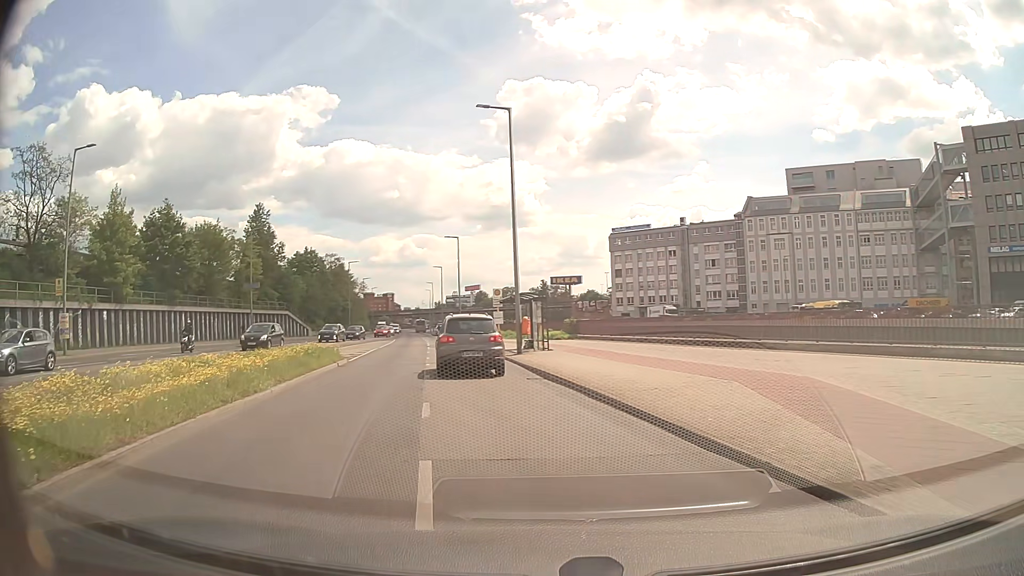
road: secondary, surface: asphalt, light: Day
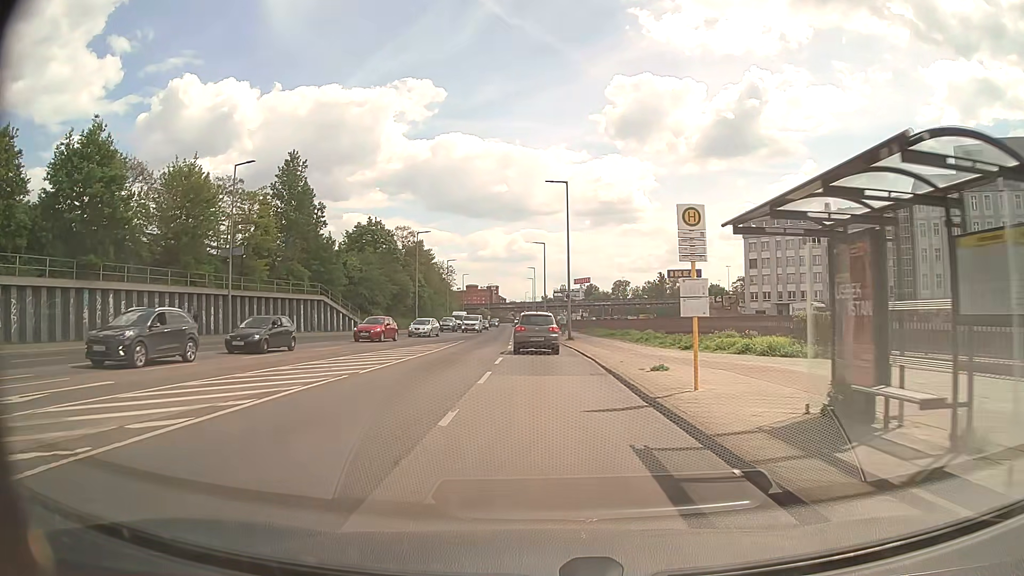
(-2.7, +25.8) m; -8°
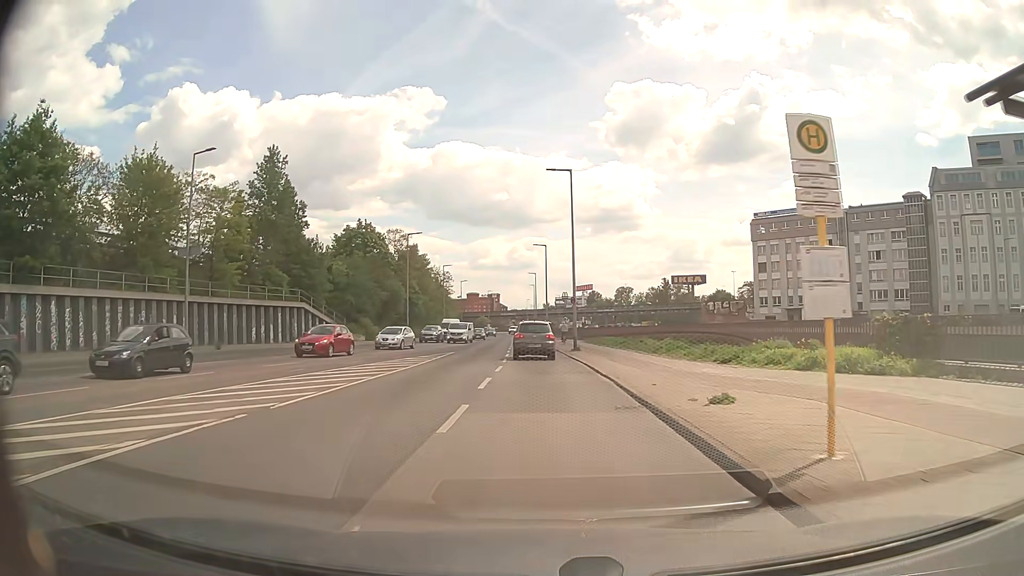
(0.0, +5.6) m; 0°
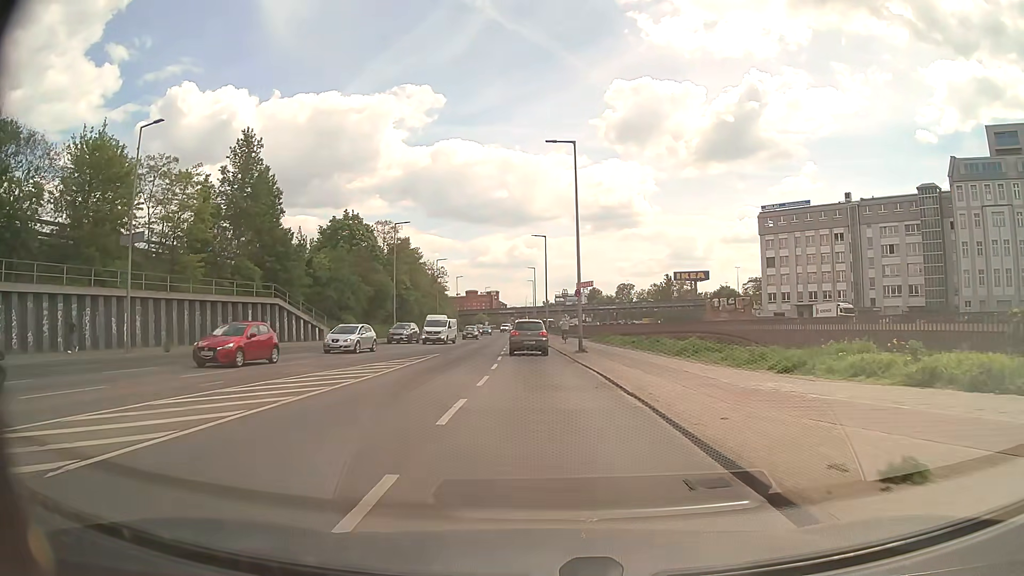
(0.0, +5.7) m; 0°
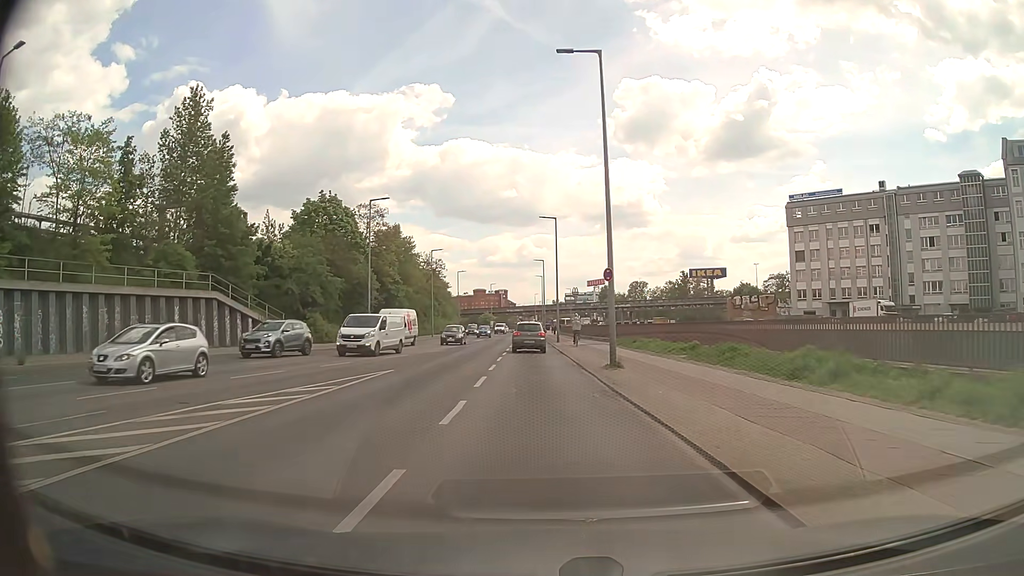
(+0.1, +11.7) m; 0°
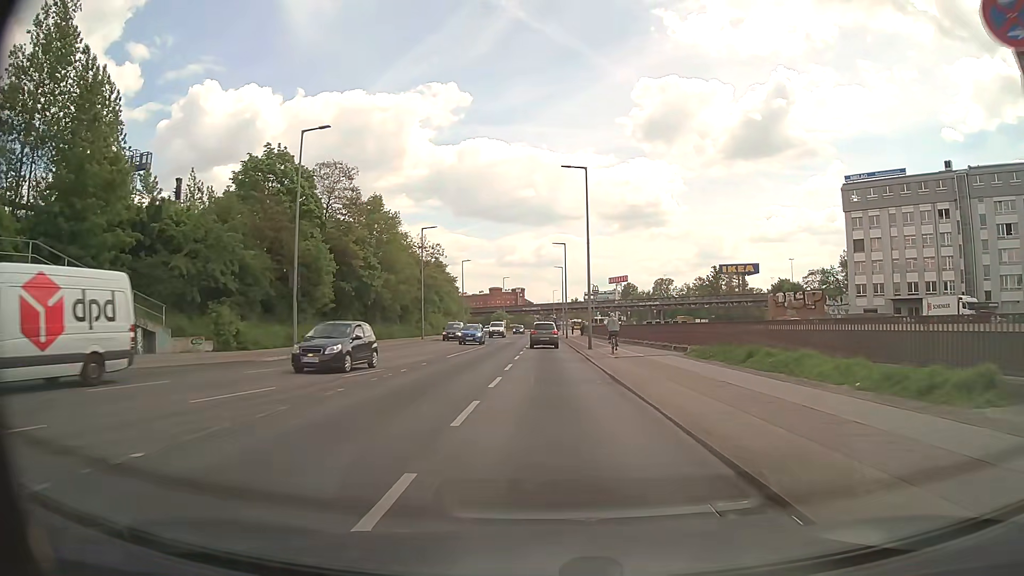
(-0.5, +18.3) m; -2°
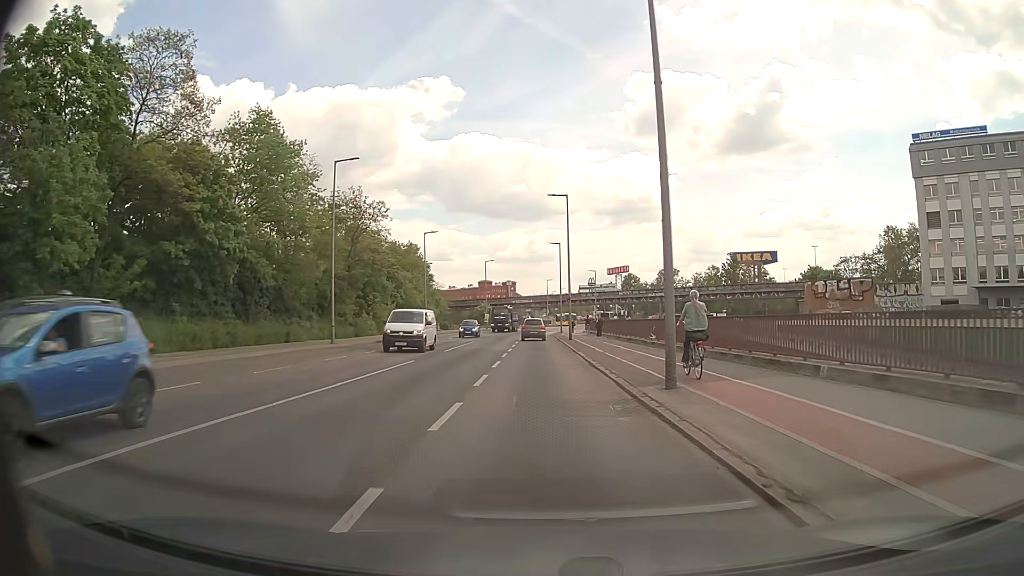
(+0.1, +25.8) m; 0°
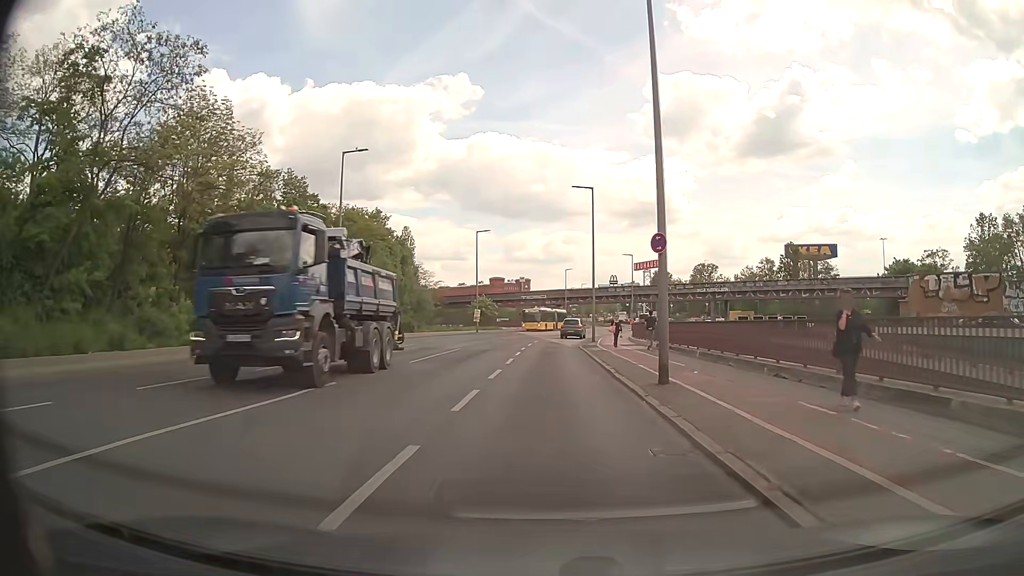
(-0.2, +34.0) m; -1°
(0, +10) (0, +20) (0, +30) (+1, +40) (+2, +50) (+3, +60) (+5, +70) (+7, +79) (+9, +89) (+11, +99) m
